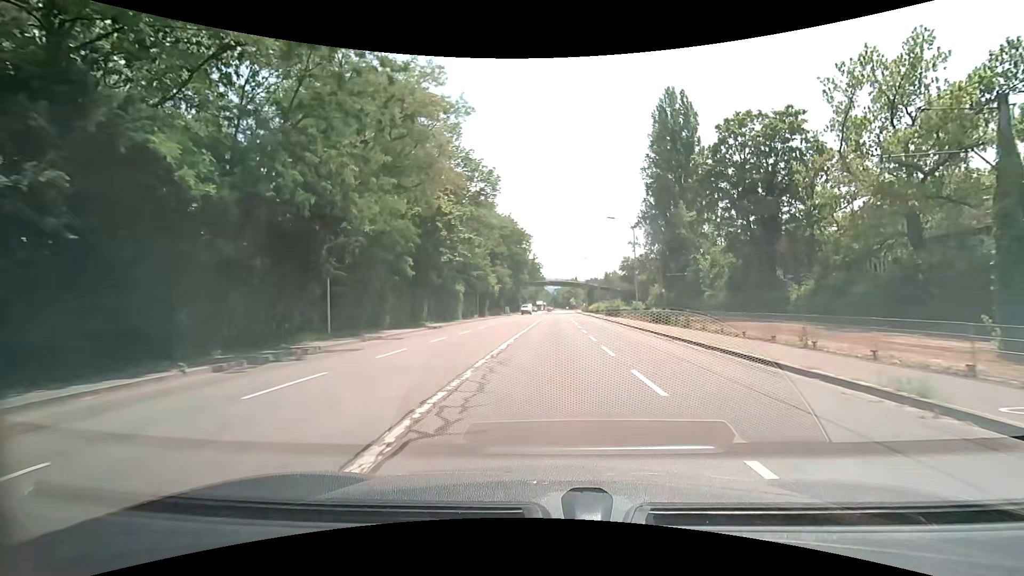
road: secondary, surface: asphalt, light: Day
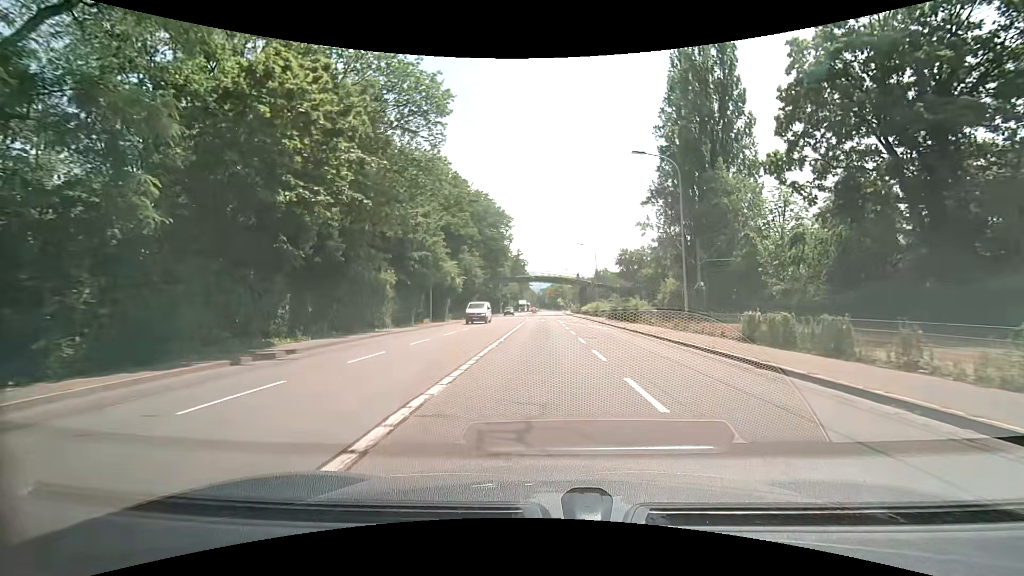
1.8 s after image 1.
(+0.3, +19.3) m; +2°
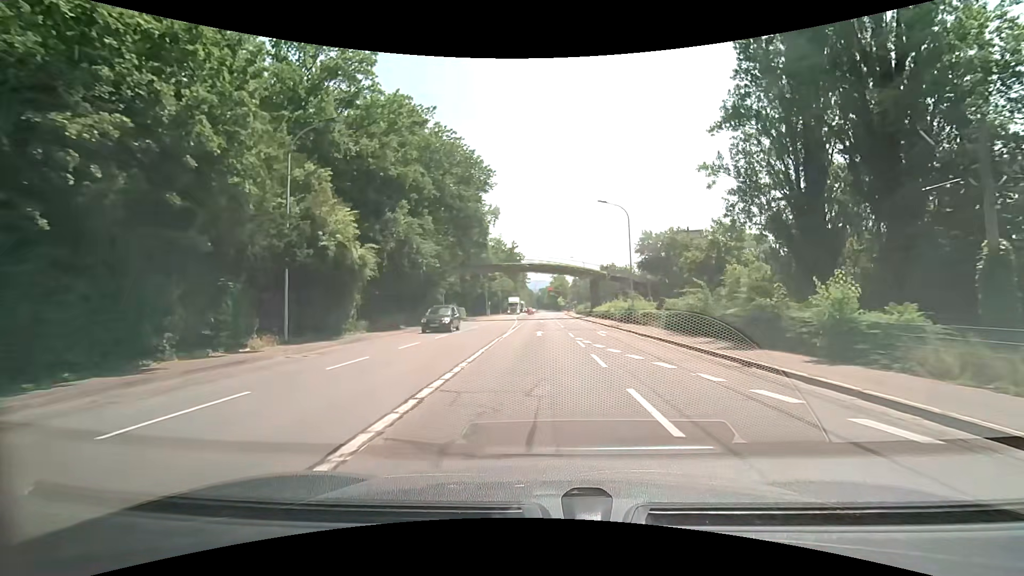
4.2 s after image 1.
(0.0, +25.4) m; 0°
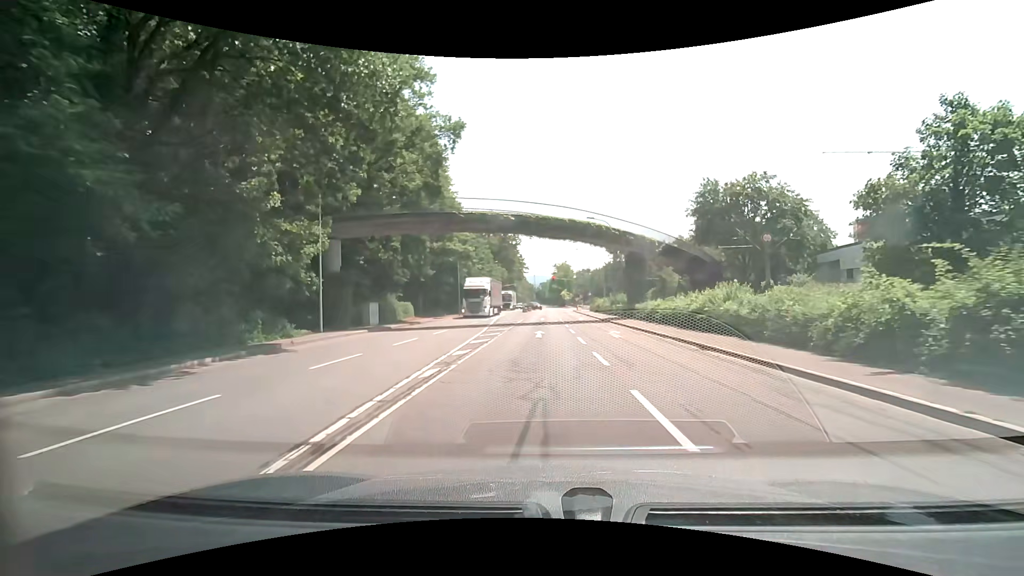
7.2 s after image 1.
(-0.2, +30.8) m; 0°
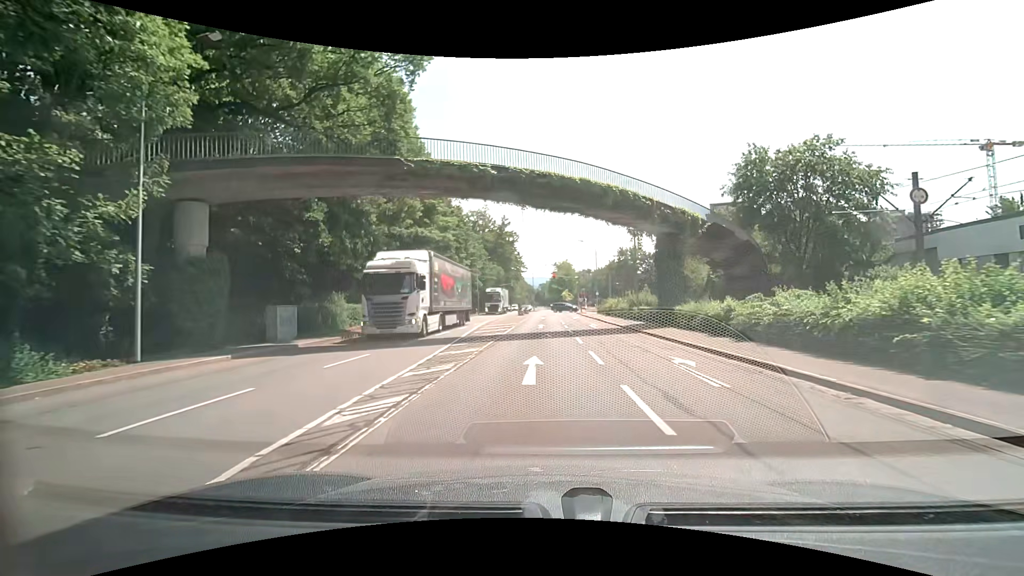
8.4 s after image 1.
(0.0, +11.2) m; 0°
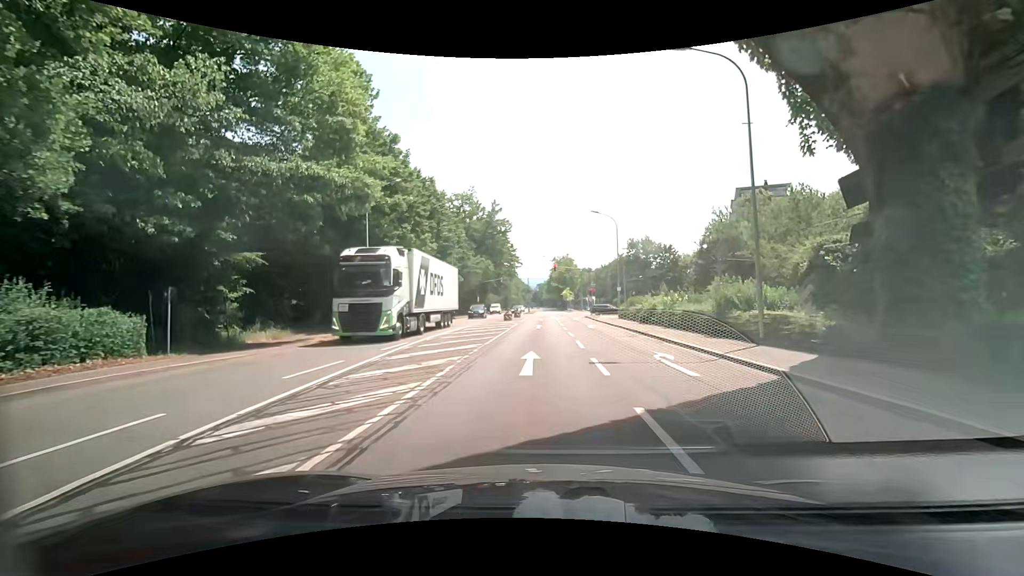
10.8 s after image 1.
(-0.1, +19.8) m; 0°
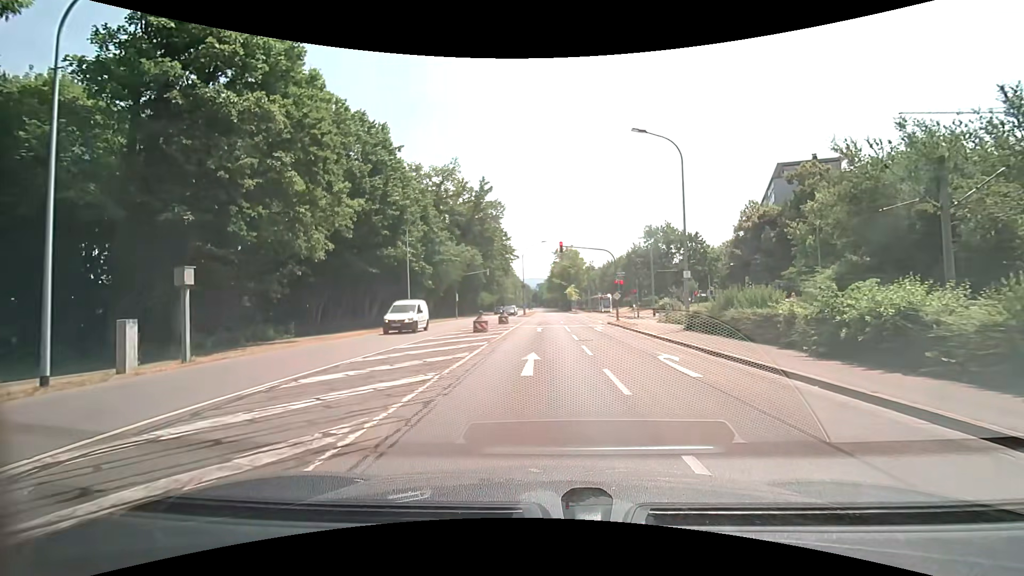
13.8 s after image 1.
(-0.3, +20.0) m; 0°
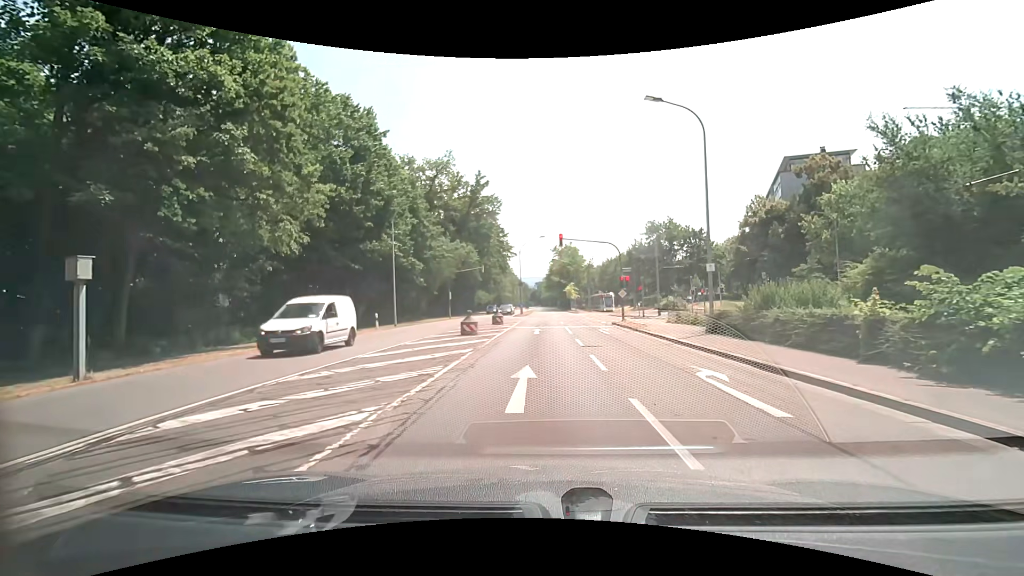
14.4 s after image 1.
(0.0, +3.4) m; 0°
